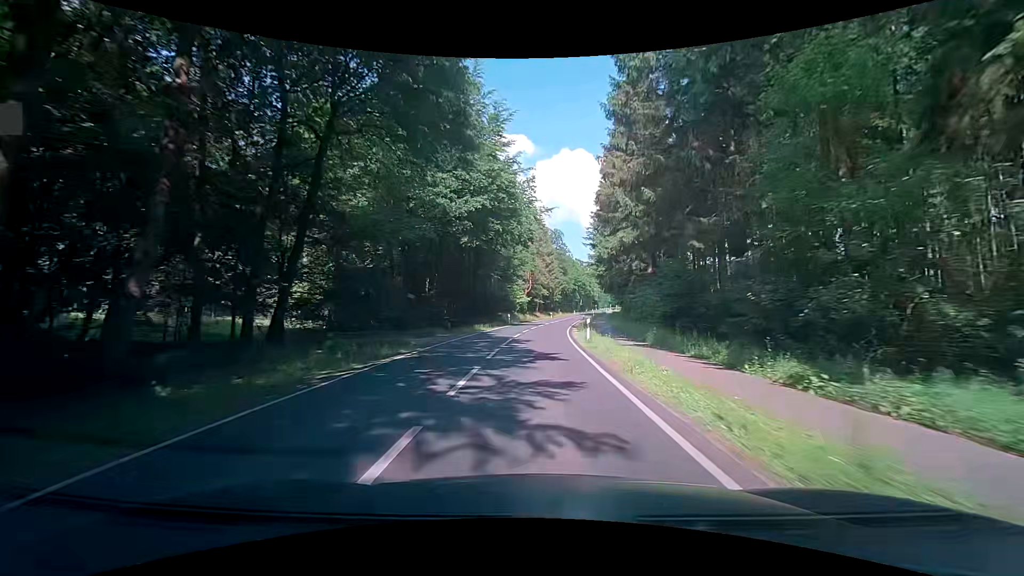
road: secondary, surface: asphalt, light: Day
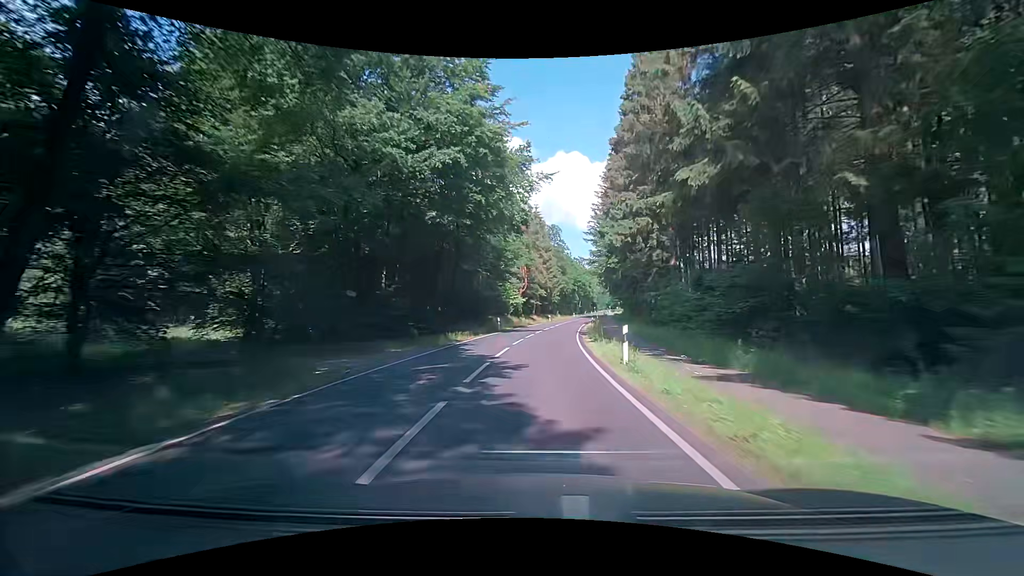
(-0.1, +10.5) m; -2°
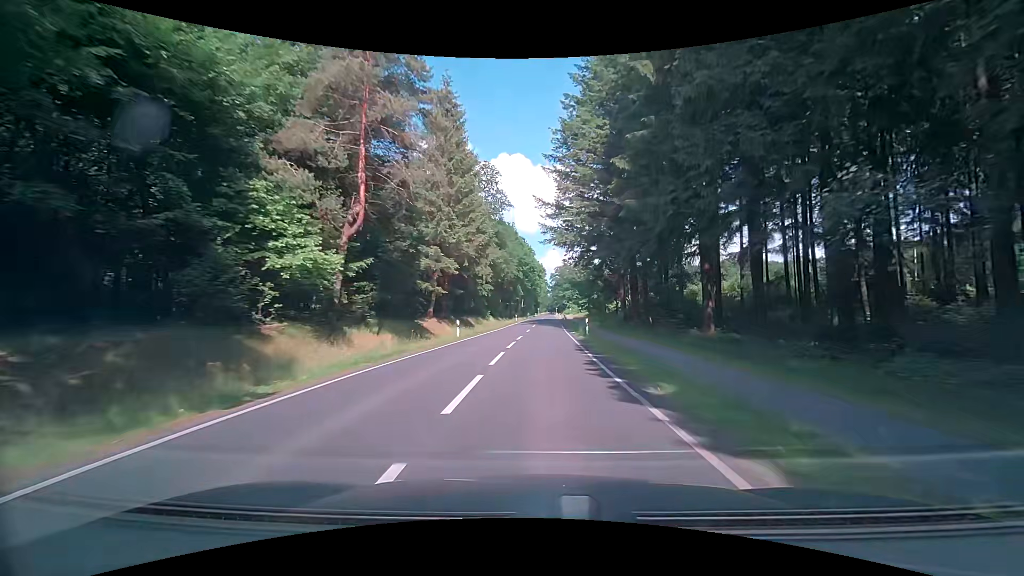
(+4.9, +52.3) m; +8°
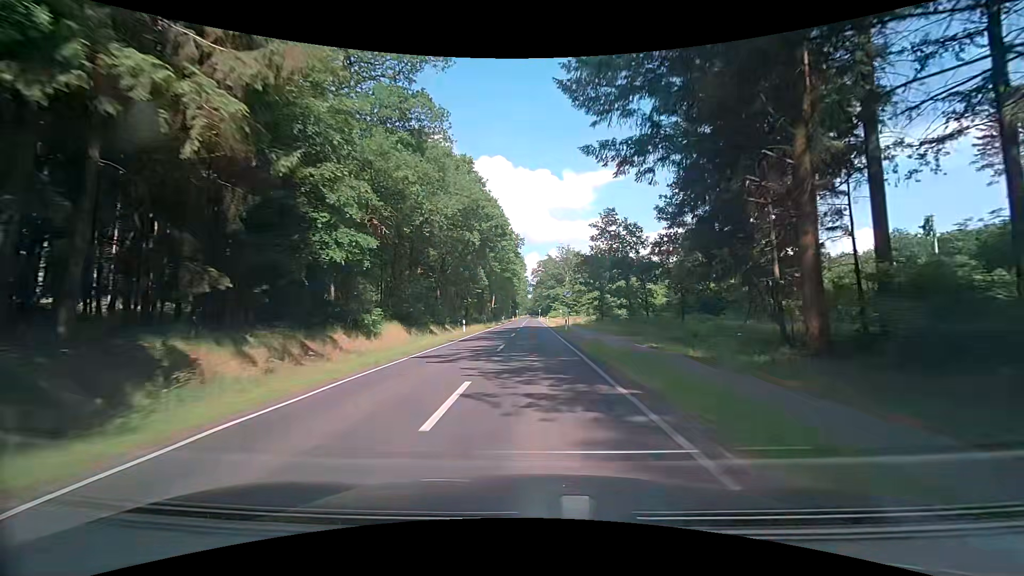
(+1.4, +42.9) m; +3°
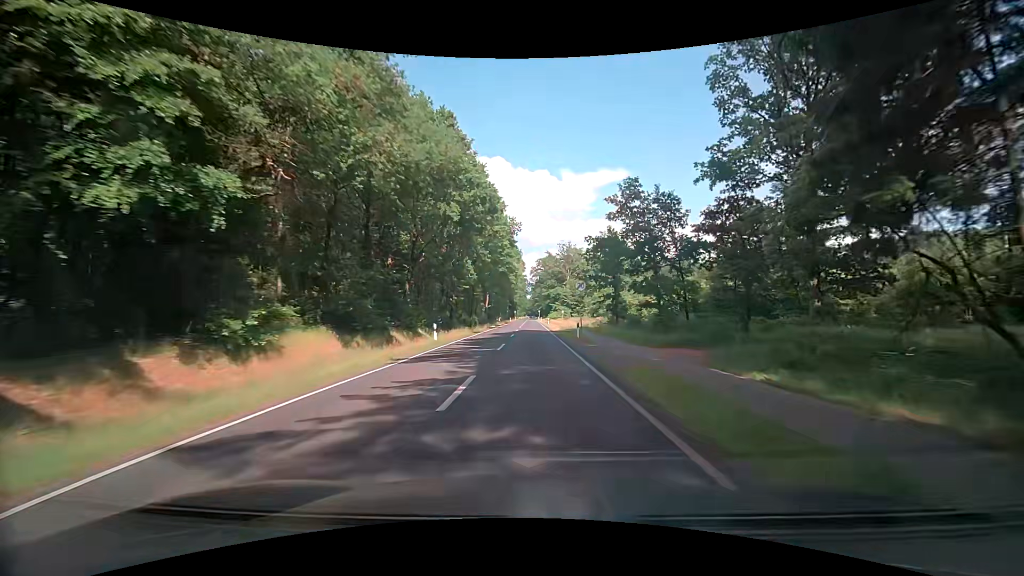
(+0.1, +10.9) m; +1°
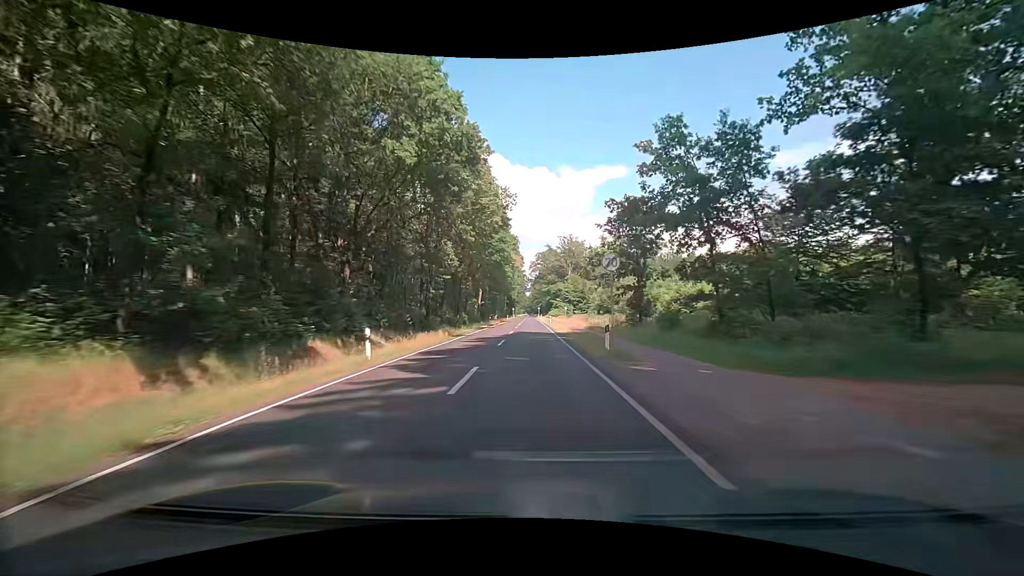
(0.0, +11.0) m; 0°
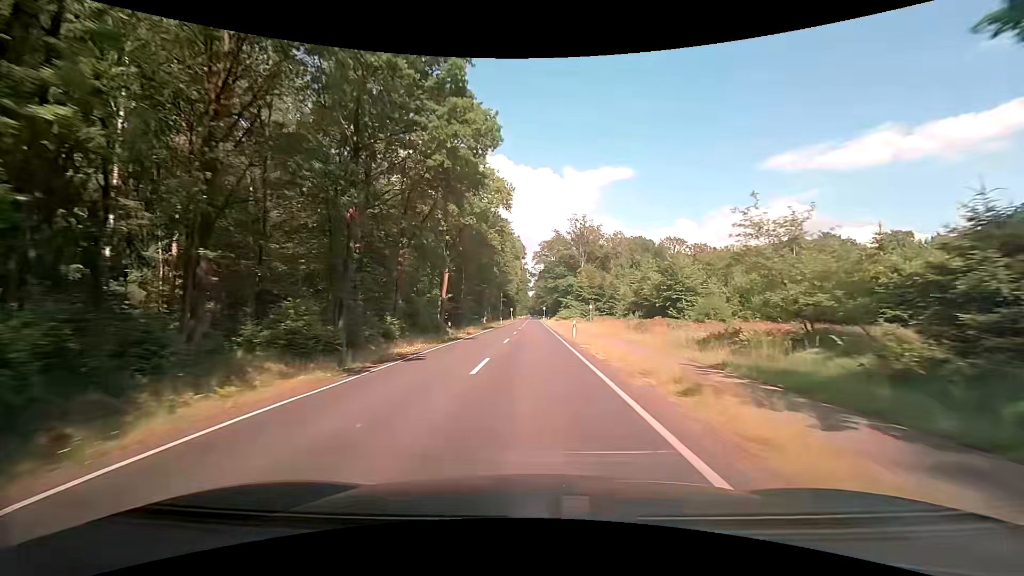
(0.0, +33.6) m; 0°
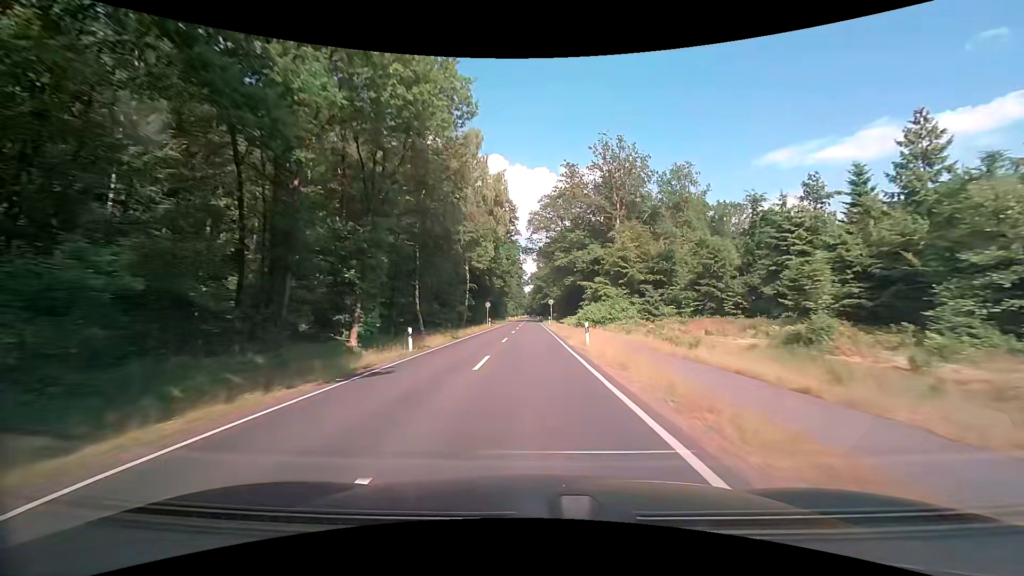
(+0.1, +59.7) m; 0°
(0, +10) (0, +20) (0, +30) (0, +40) (0, +50) (0, +60) (0, +70) (0, +80) (0, +90) (0, +100) m
